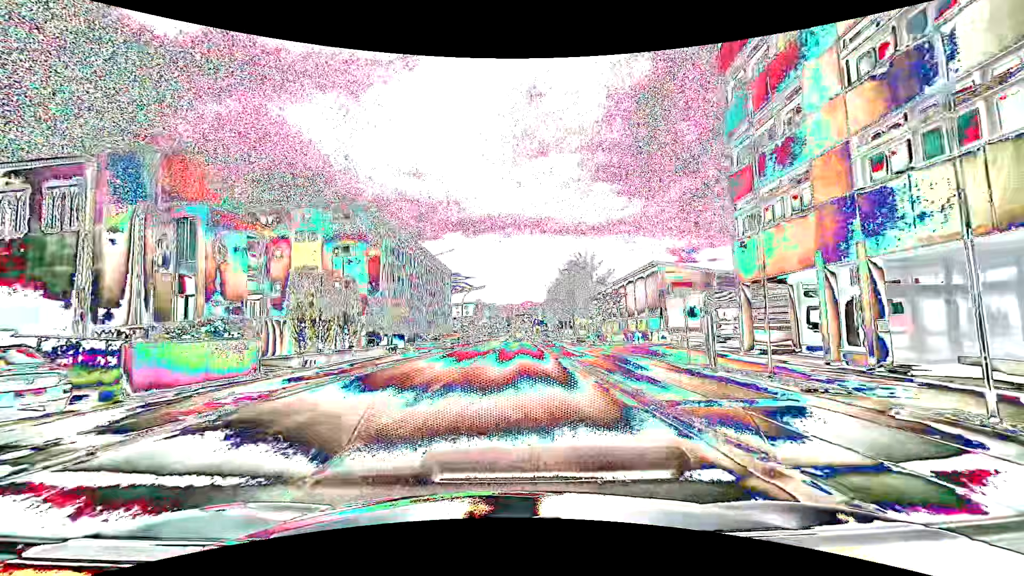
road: tertiary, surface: asphalt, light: Day
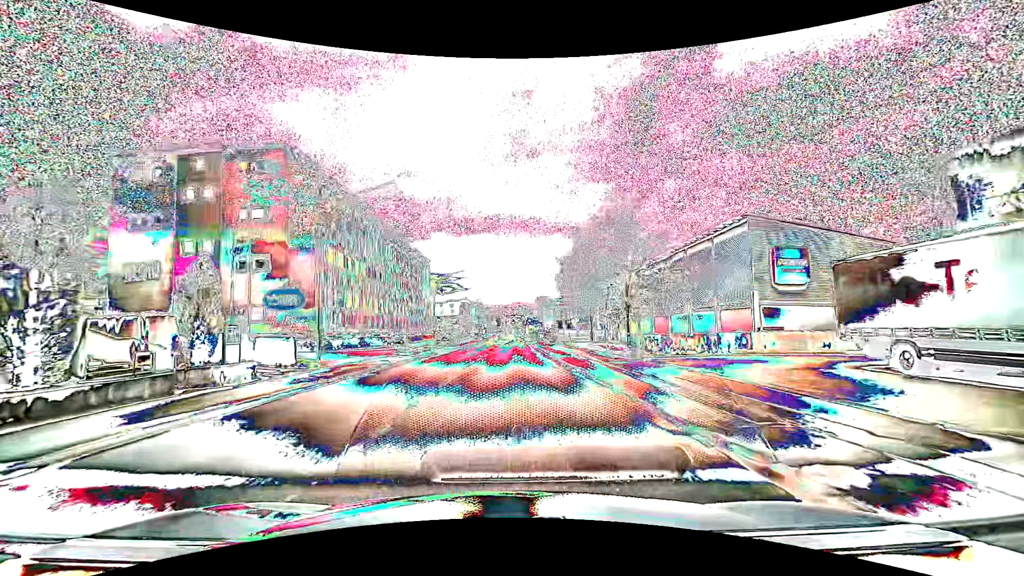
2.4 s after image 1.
(+0.3, +20.7) m; +1°
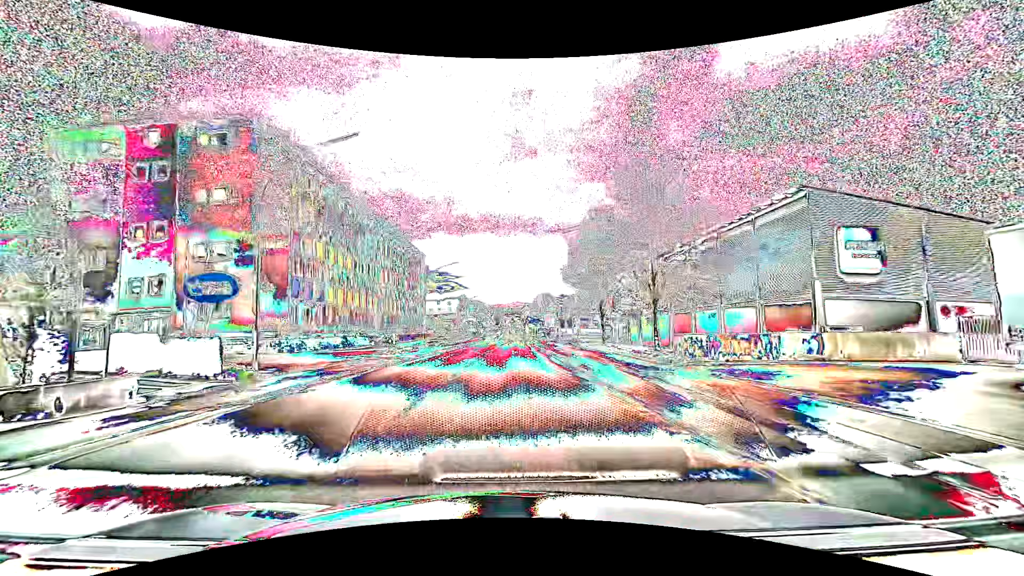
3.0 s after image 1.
(0.0, +5.9) m; 0°
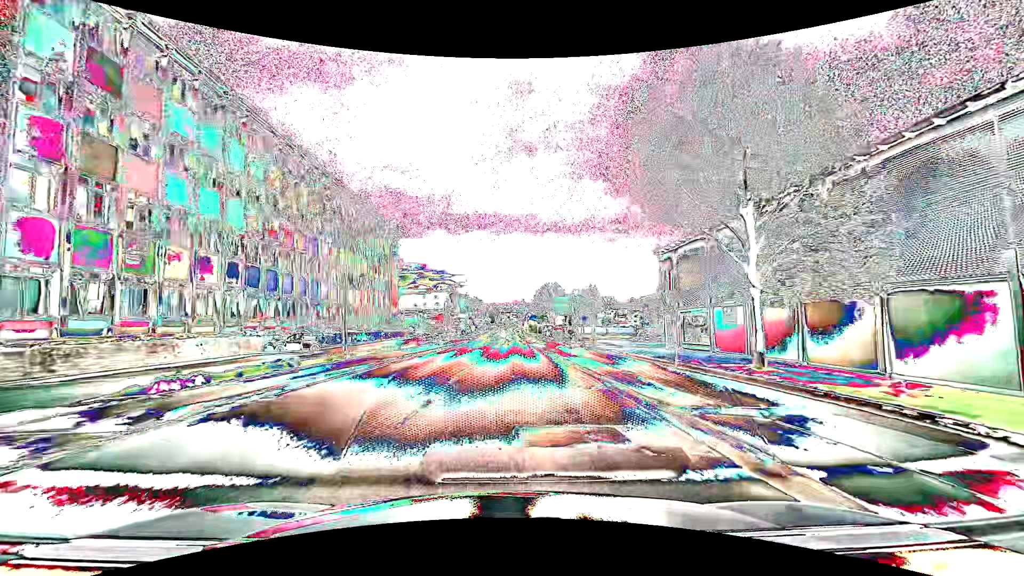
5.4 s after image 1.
(+0.1, +24.9) m; +1°
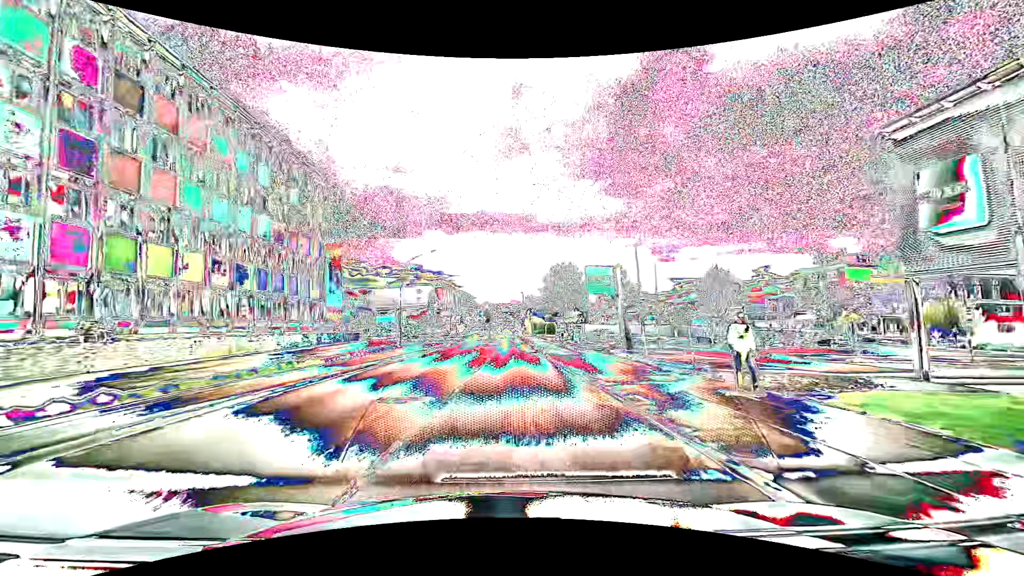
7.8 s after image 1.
(+0.1, +28.0) m; 0°
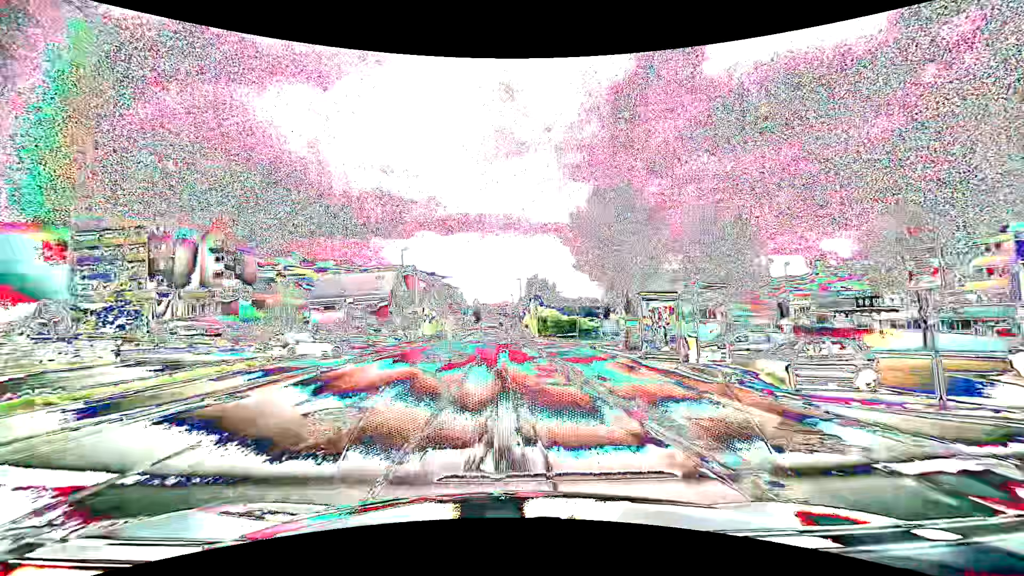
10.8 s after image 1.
(+0.3, +36.9) m; +1°
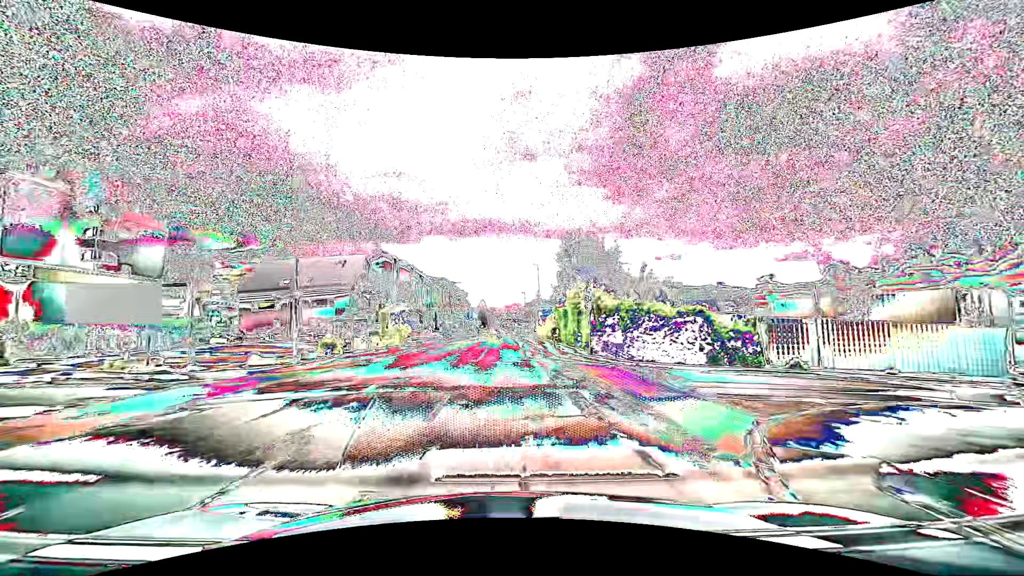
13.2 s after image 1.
(-0.3, +29.9) m; -1°
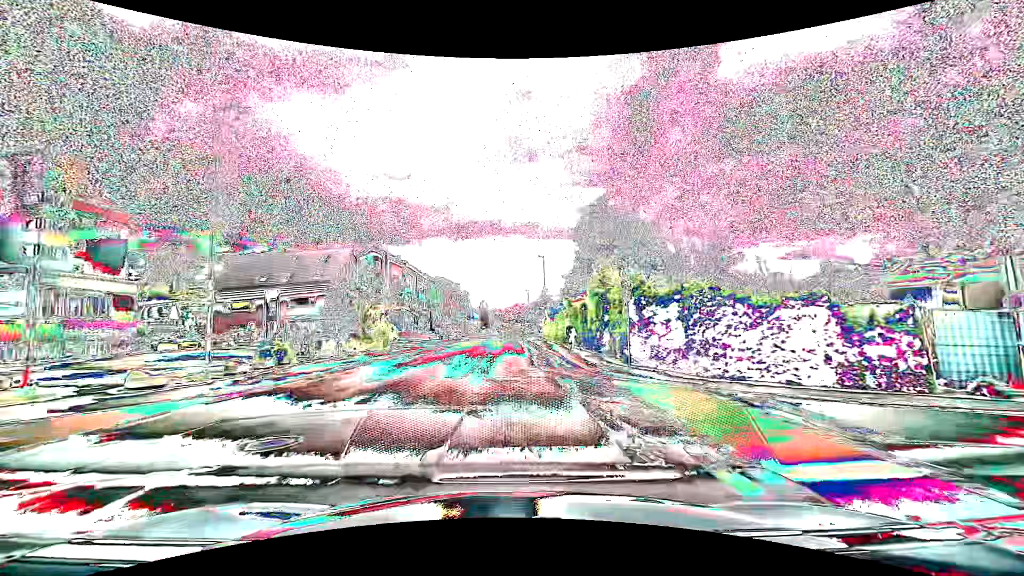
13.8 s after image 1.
(-0.1, +7.5) m; -1°
(0, +10) (0, +20) (0, +30) (0, +40) (0, +50) (0, +60) (0, +70) (0, +80) (0, +90) (0, +100) m
